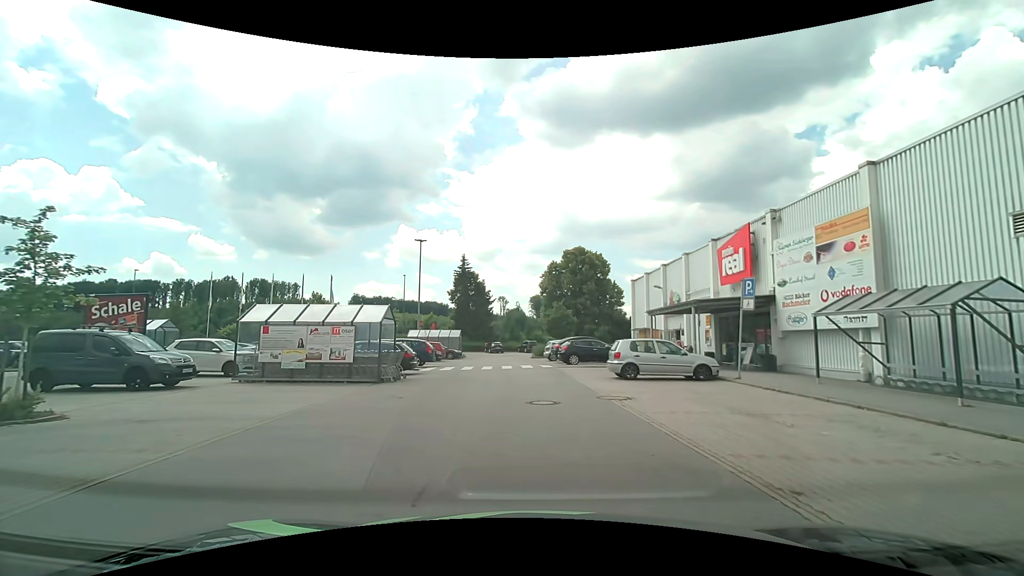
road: service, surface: asphalt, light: Day
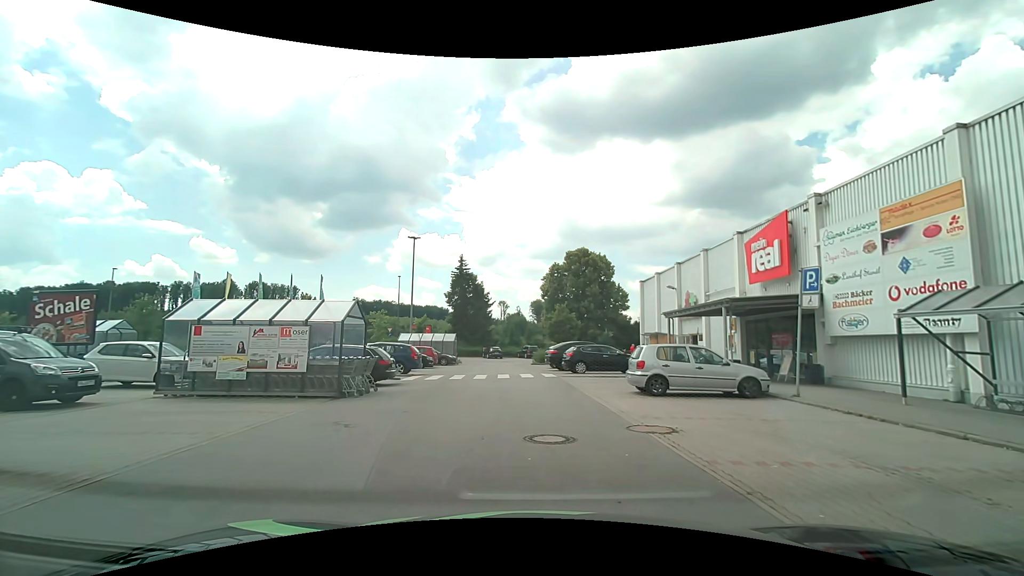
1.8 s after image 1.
(0.0, +3.4) m; +1°
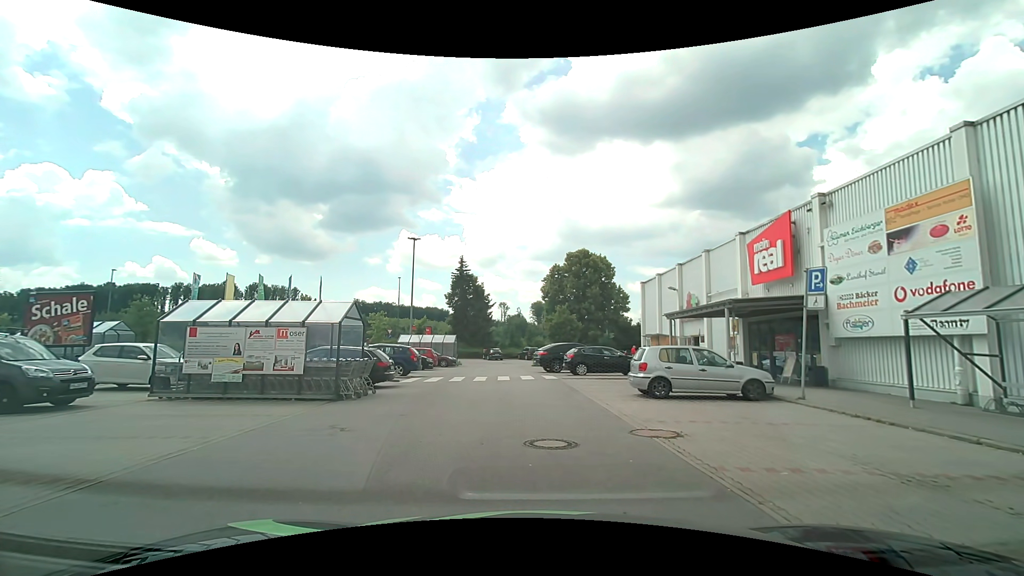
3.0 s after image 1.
(0.0, +0.3) m; 0°
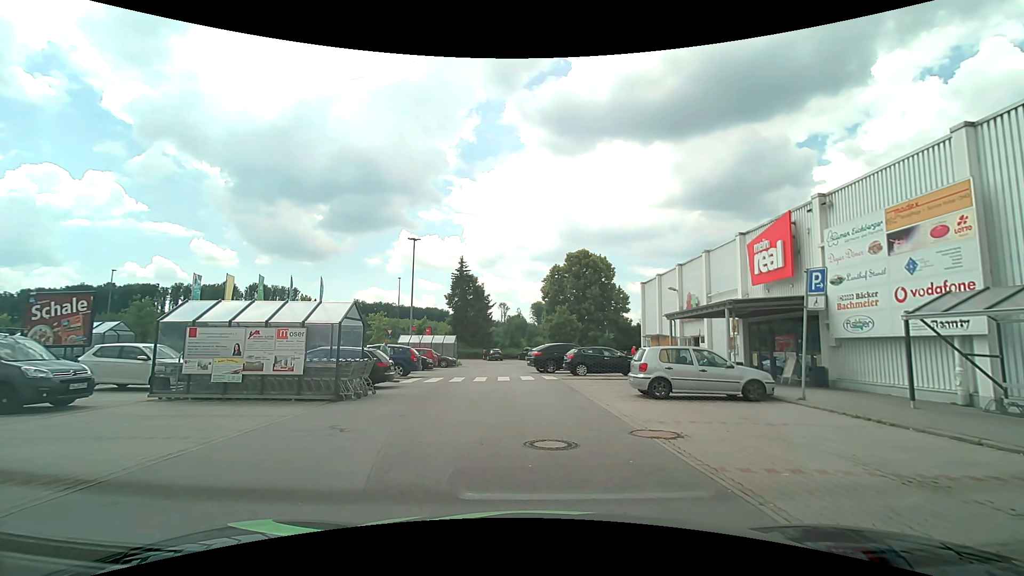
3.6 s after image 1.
(0.0, 0.0) m; 0°
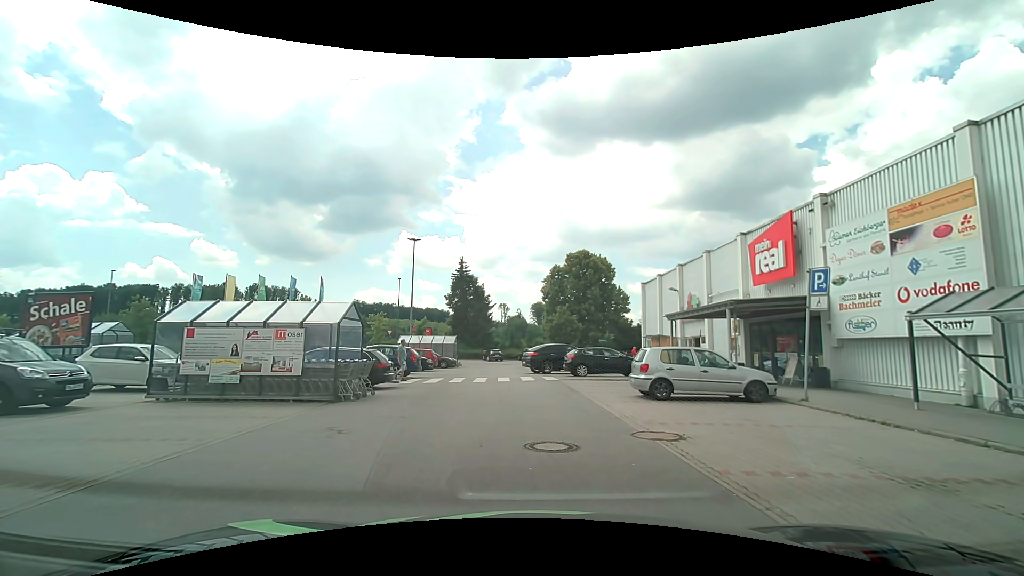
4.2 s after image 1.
(0.0, +0.1) m; 0°
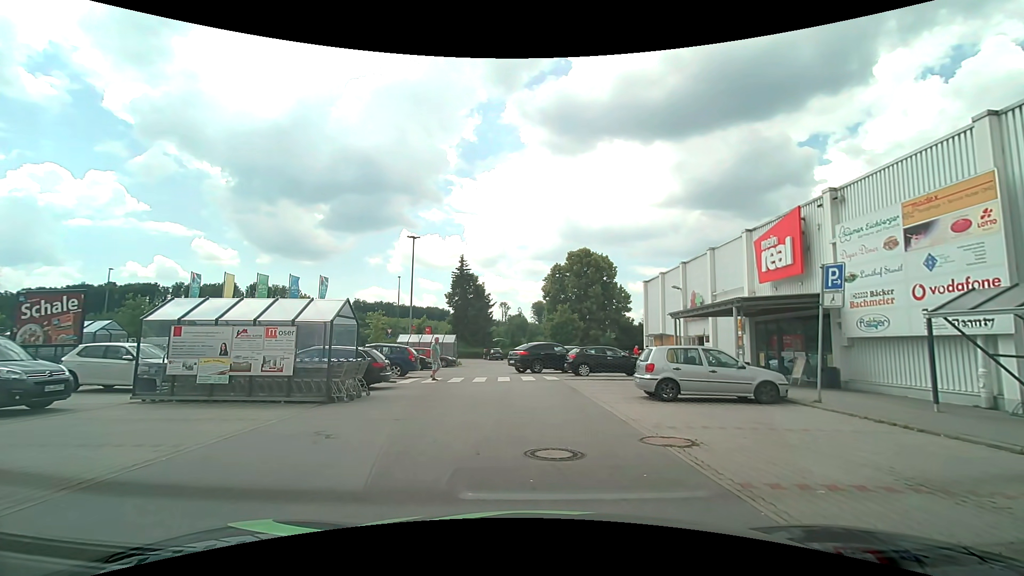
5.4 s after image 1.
(0.0, +0.5) m; 0°
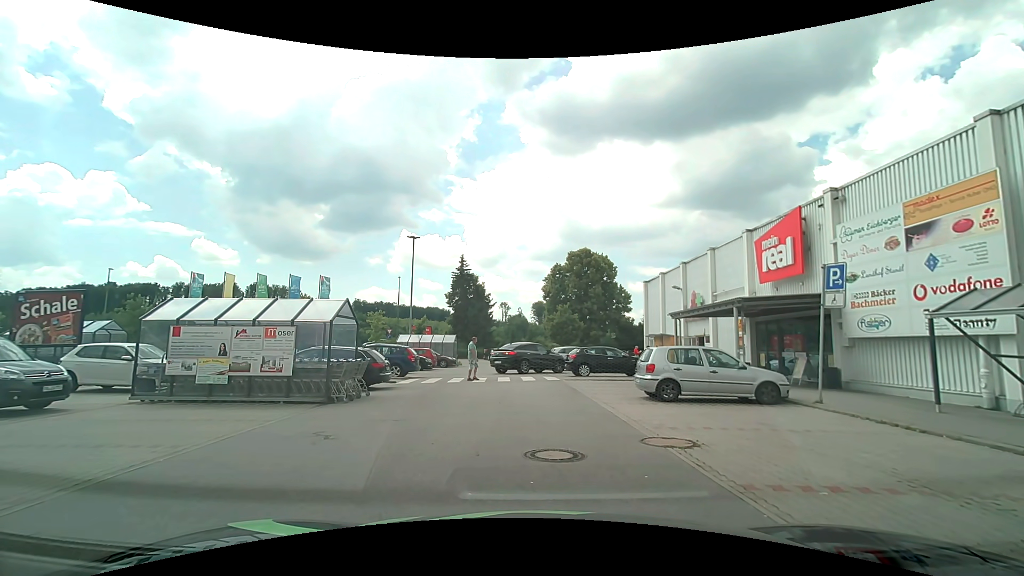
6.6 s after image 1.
(0.0, +0.1) m; 0°
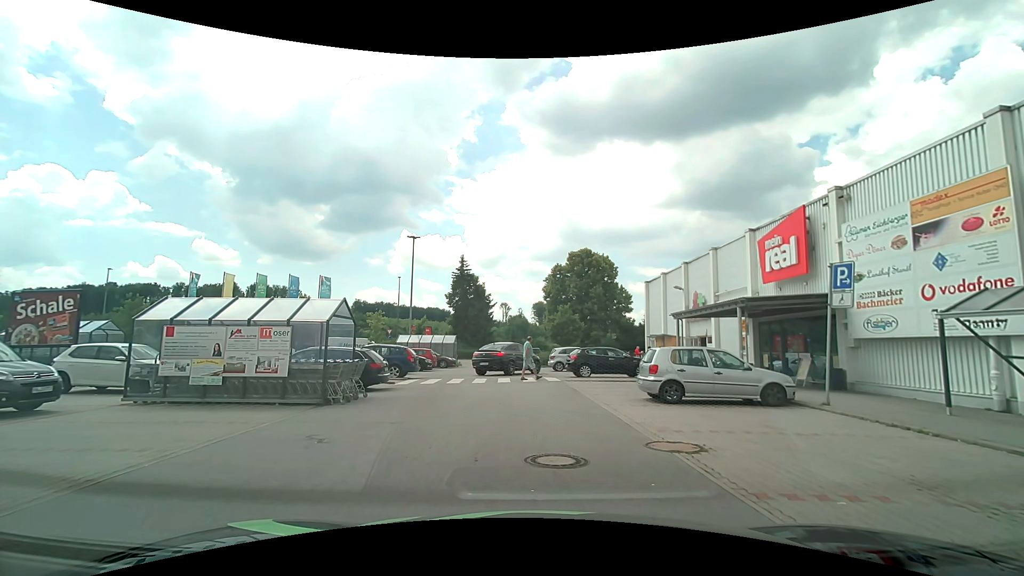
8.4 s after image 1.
(0.0, +0.2) m; 0°
